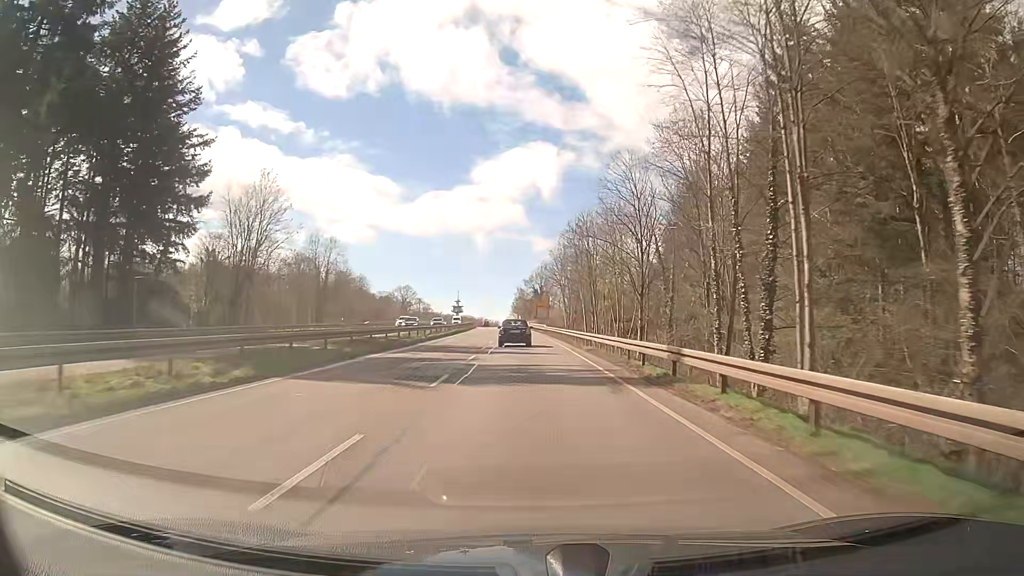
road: trunk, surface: asphalt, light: Day
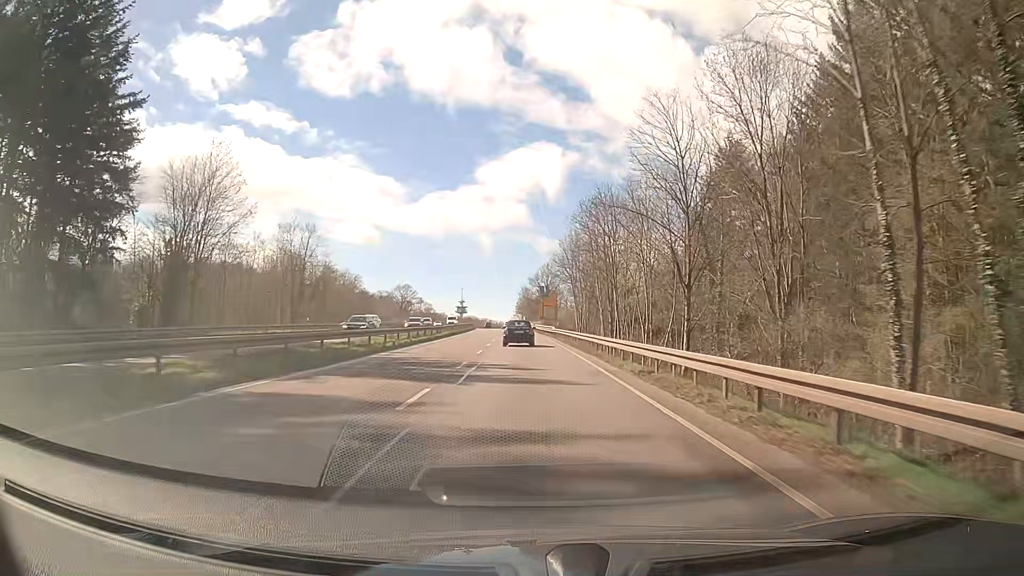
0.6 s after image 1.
(-0.1, +12.6) m; -1°
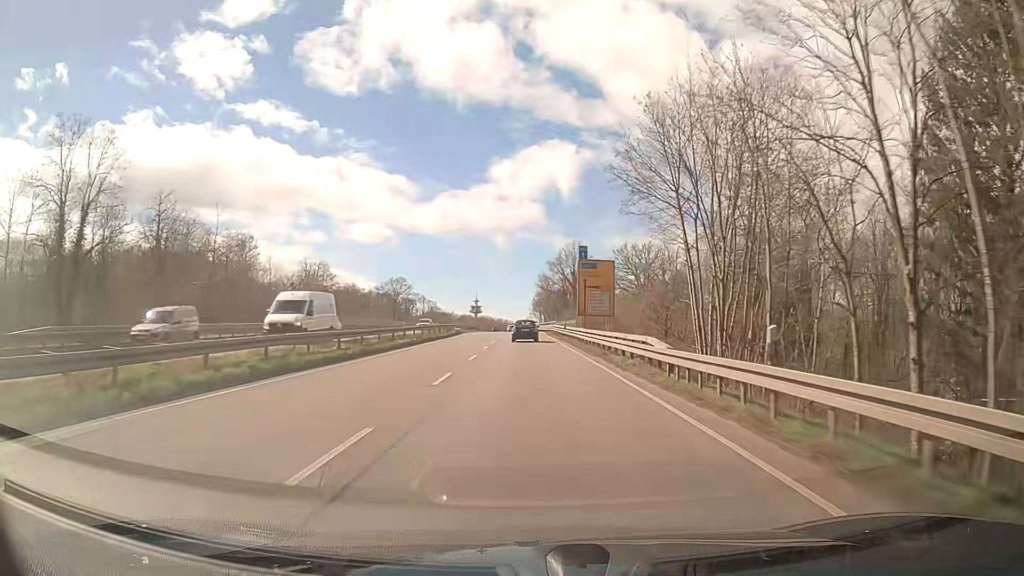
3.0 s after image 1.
(-0.5, +50.4) m; -1°
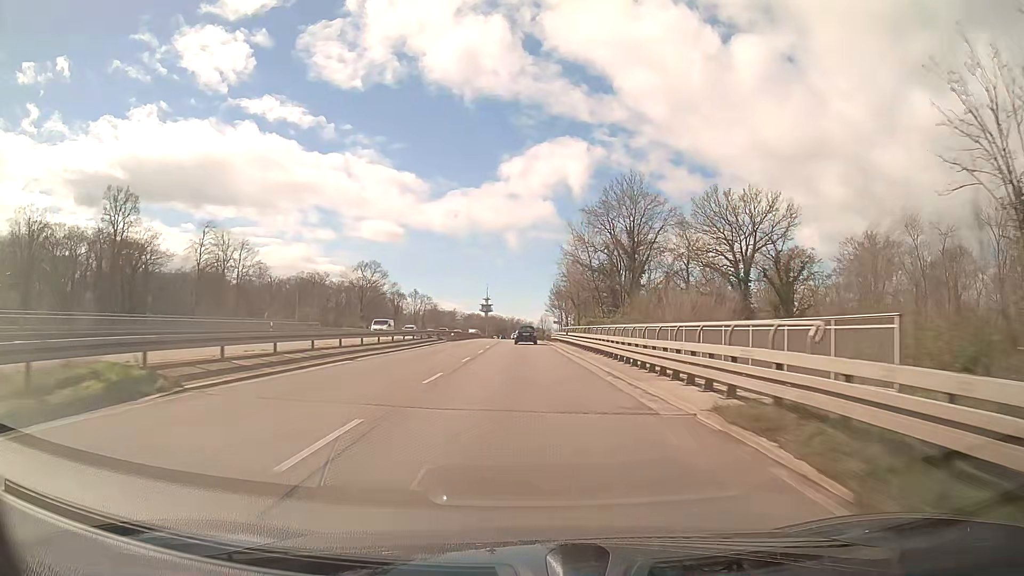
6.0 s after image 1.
(-0.4, +62.7) m; -1°
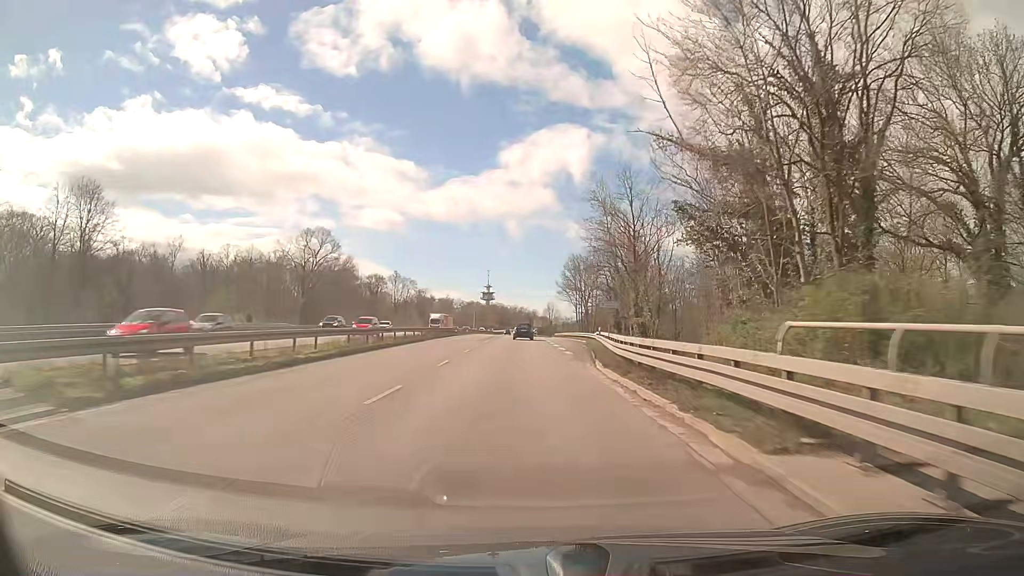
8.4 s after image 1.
(-0.4, +49.4) m; 0°
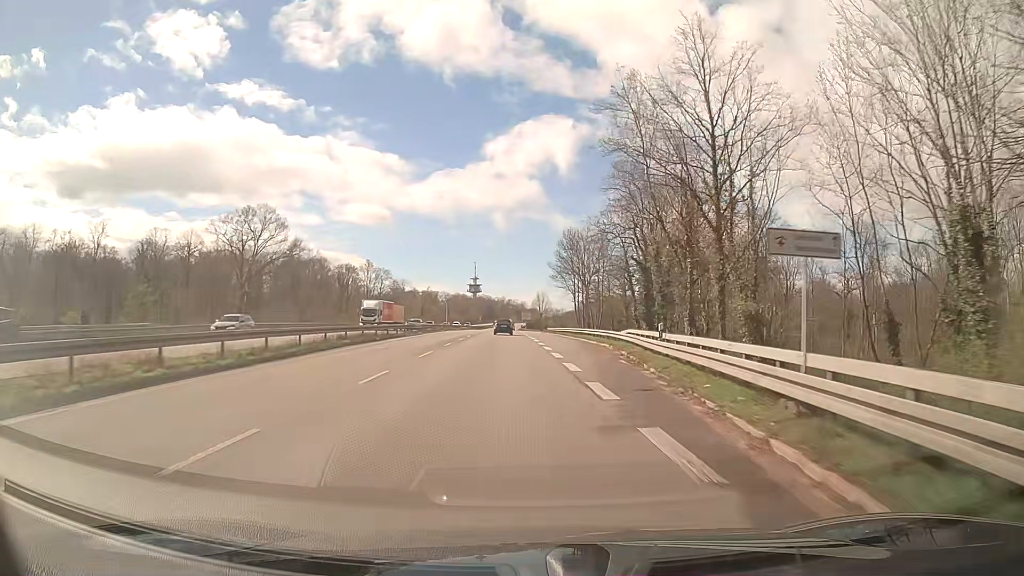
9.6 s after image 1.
(+0.2, +24.2) m; +1°
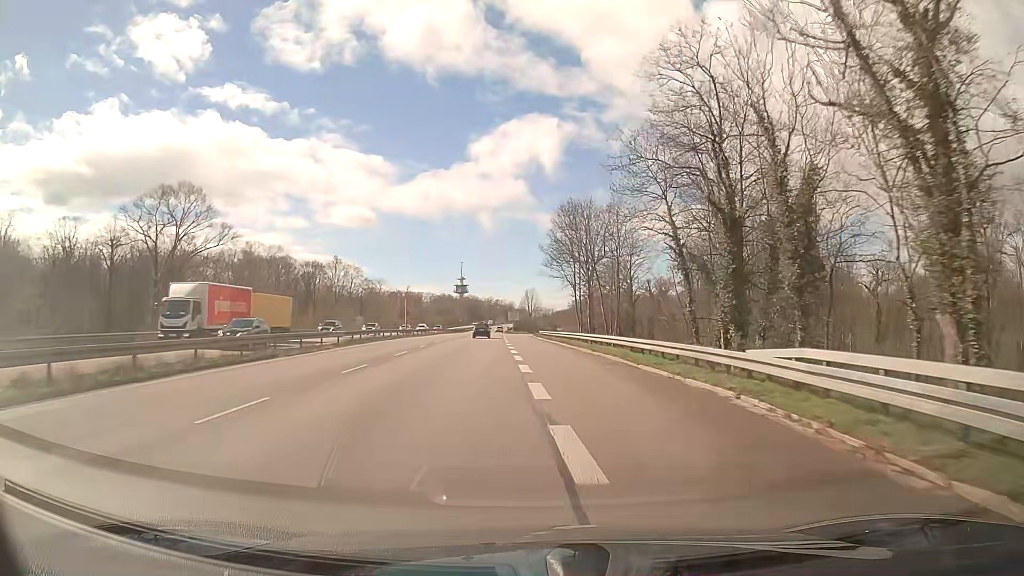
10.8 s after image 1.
(+0.3, +23.4) m; +1°
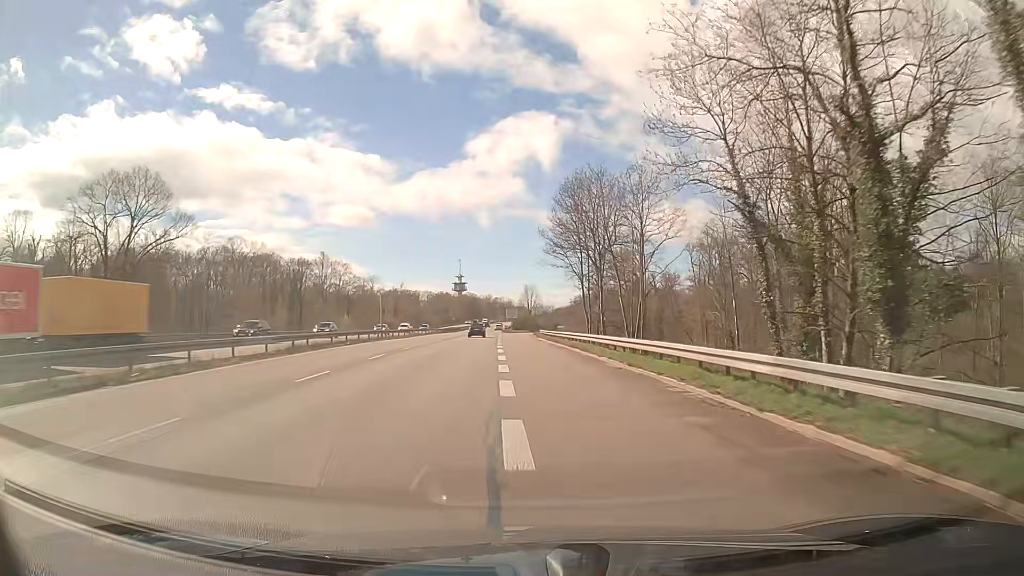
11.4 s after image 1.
(0.0, +11.4) m; 0°
(0, +10) (0, +20) (0, +30) (0, +40) (-1, +50) (-1, +60) (-1, +70) (-1, +80) (-1, +90) (-1, +100) m
